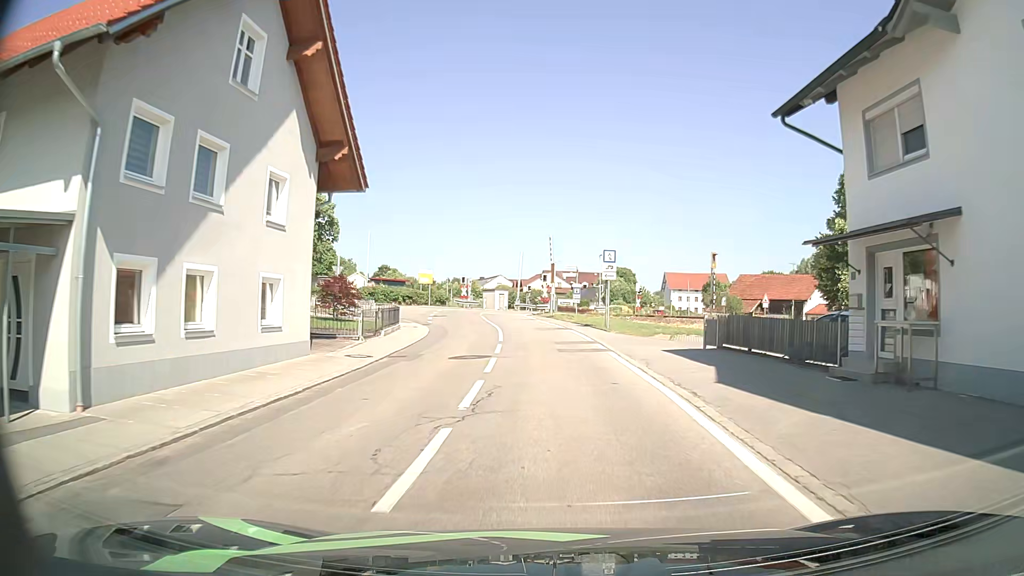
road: tertiary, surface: asphalt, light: Day
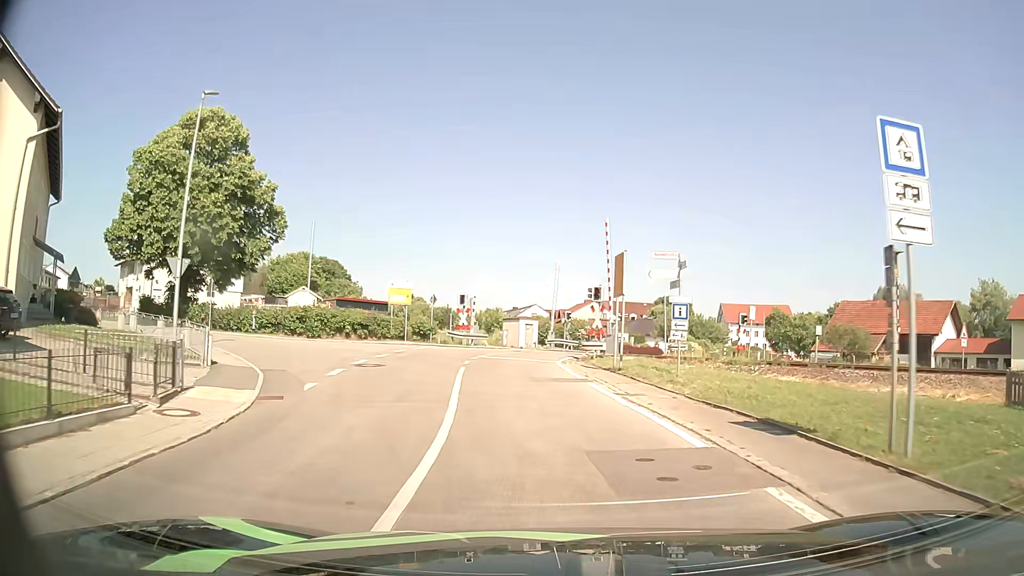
(-0.2, +23.2) m; -2°
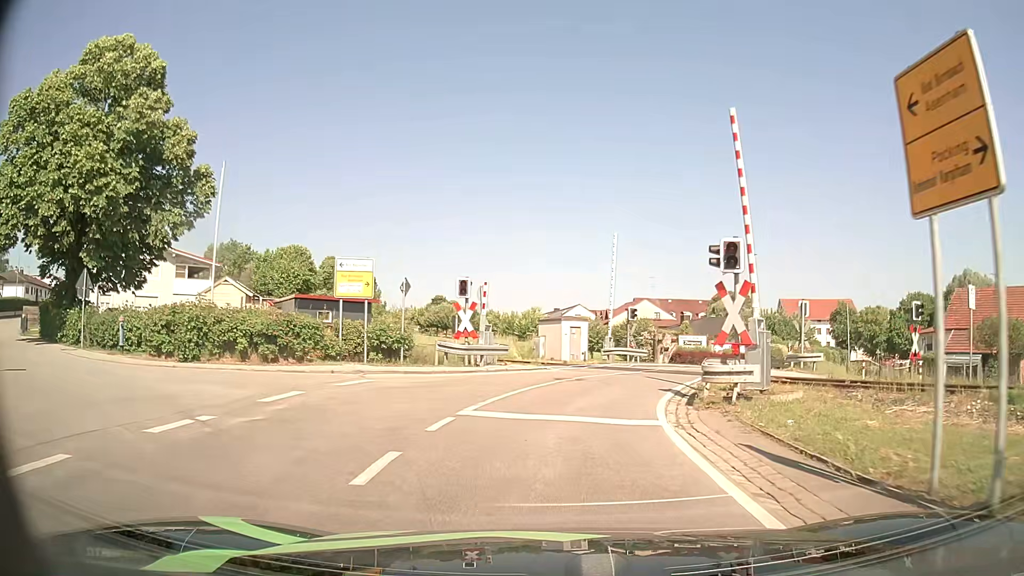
(-0.6, +15.4) m; -3°
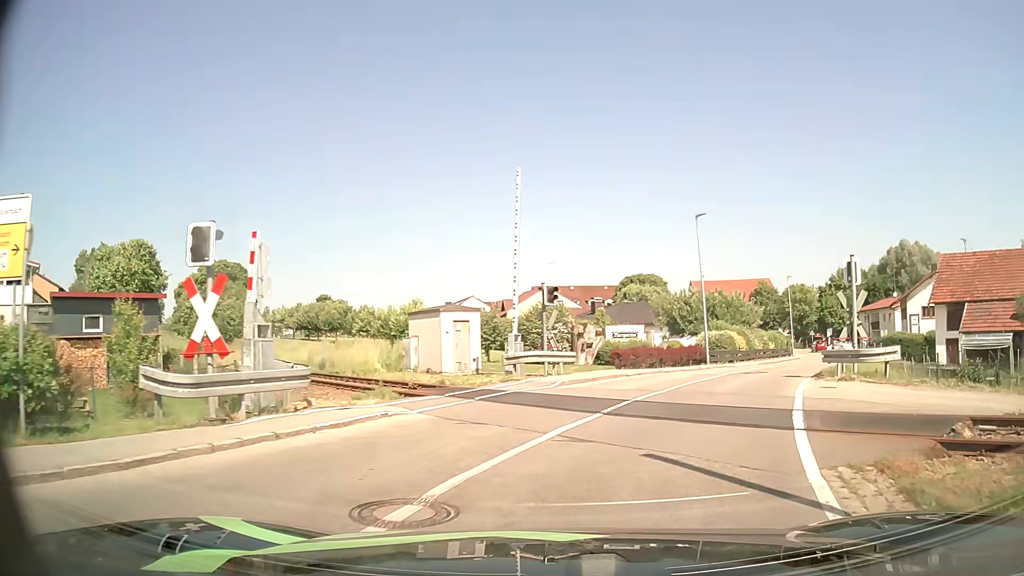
(+0.5, +12.5) m; +9°
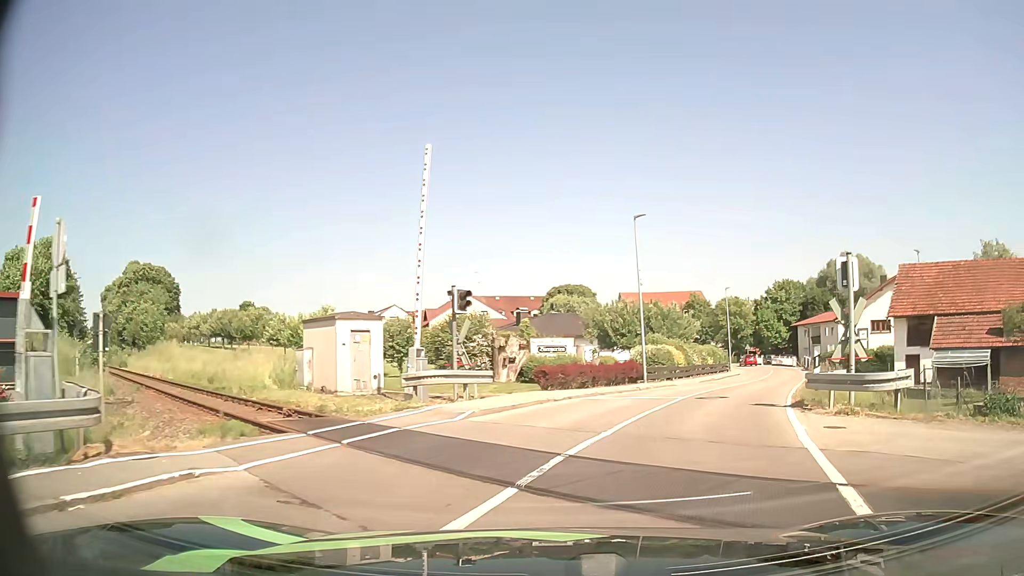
(+0.2, +3.9) m; +7°
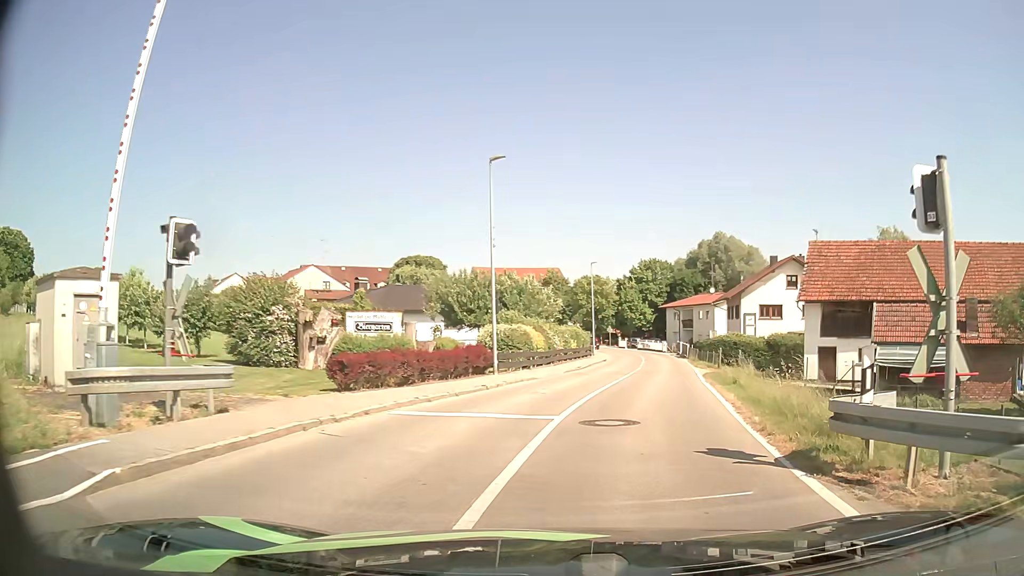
(+0.7, +7.6) m; +12°
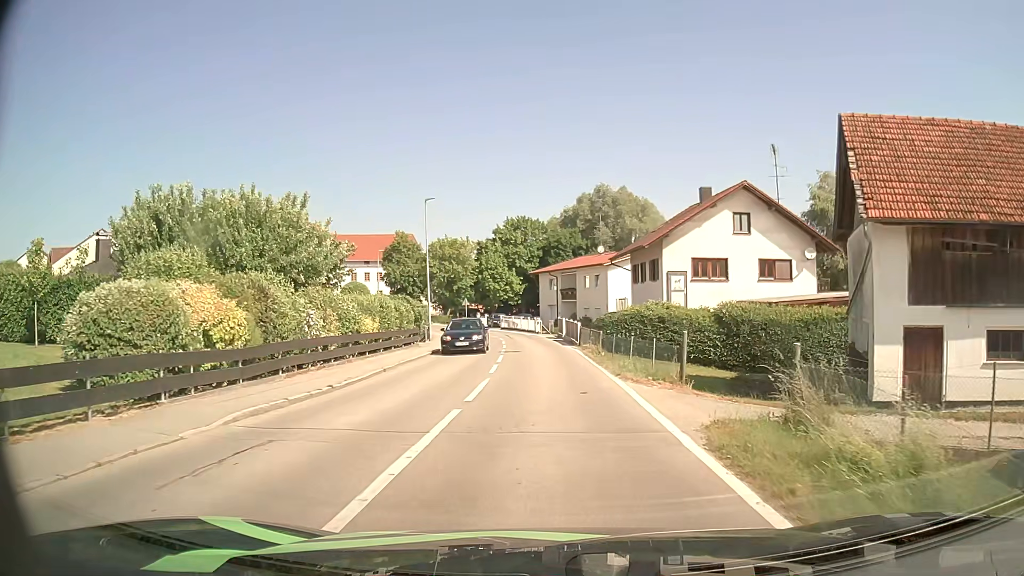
(+3.1, +21.3) m; +11°
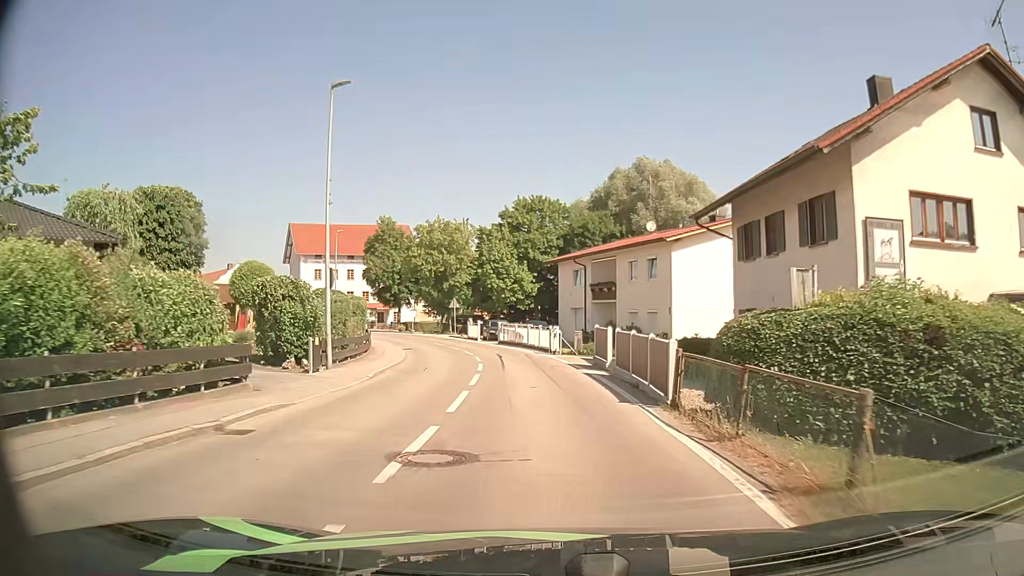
(-0.2, +21.4) m; -2°
(0, +10) (-1, +20) (-2, +30) (-5, +40) (-8, +49) (-13, +58) (-18, +66) (-24, +74) (-30, +82) (-36, +91) m
